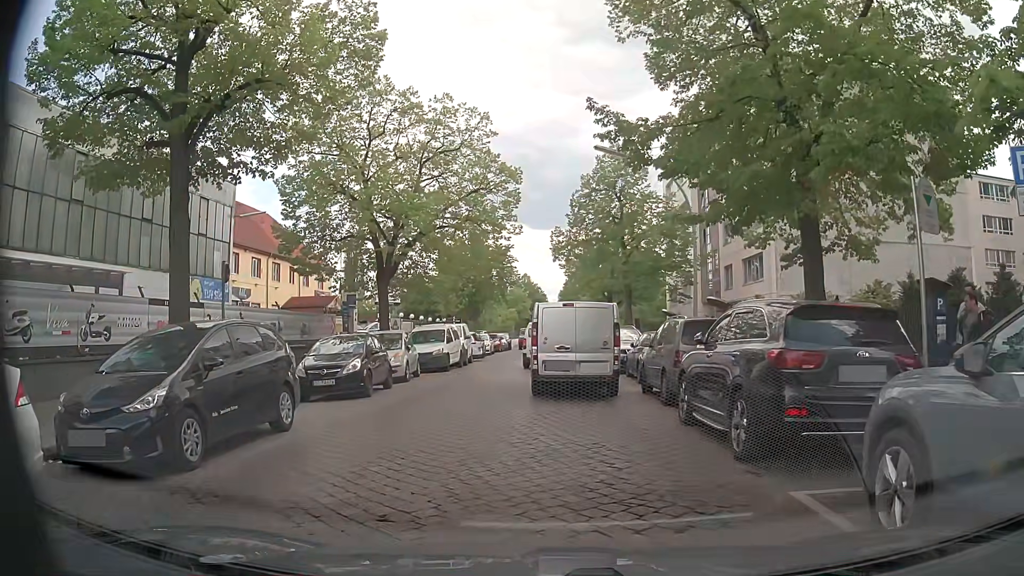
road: unclassified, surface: sett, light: Day
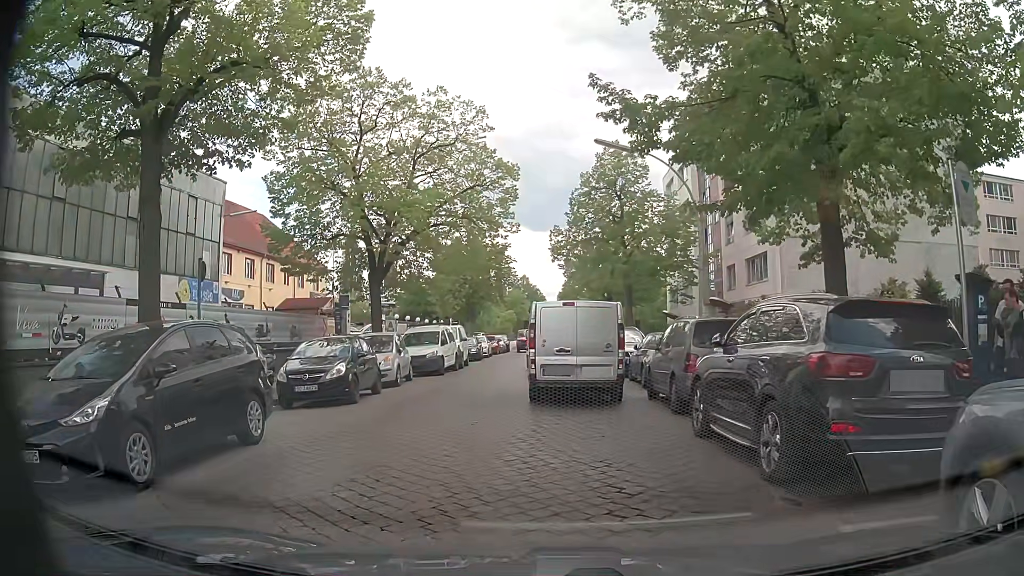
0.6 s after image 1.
(0.0, +1.0) m; -2°
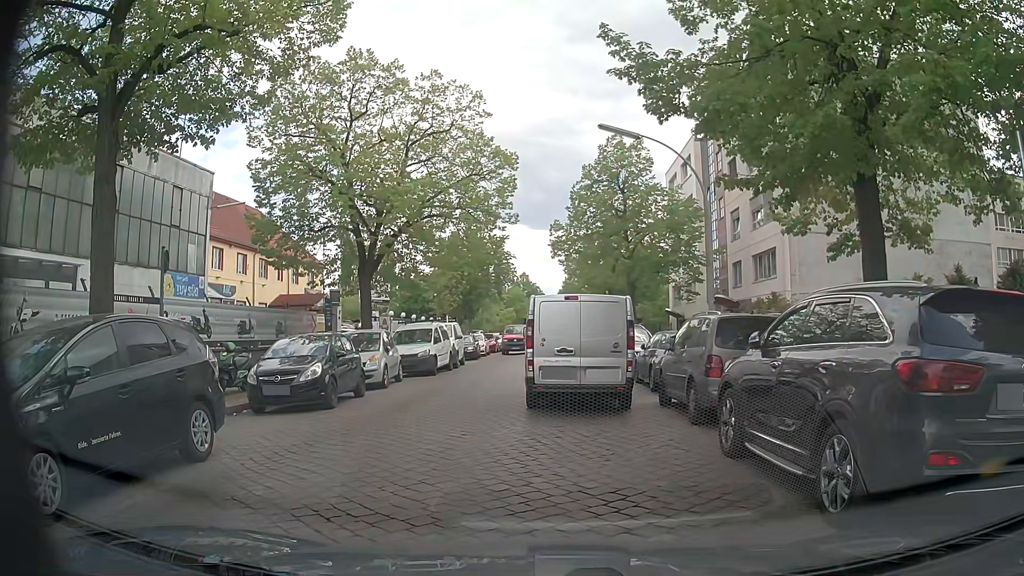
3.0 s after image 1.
(0.0, +1.4) m; -1°
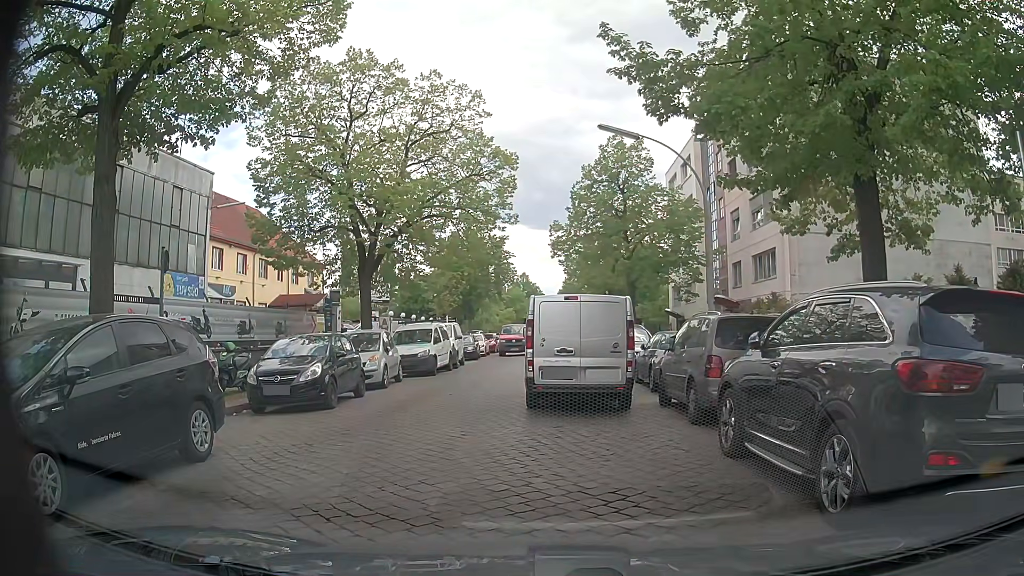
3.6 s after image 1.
(0.0, 0.0) m; 0°
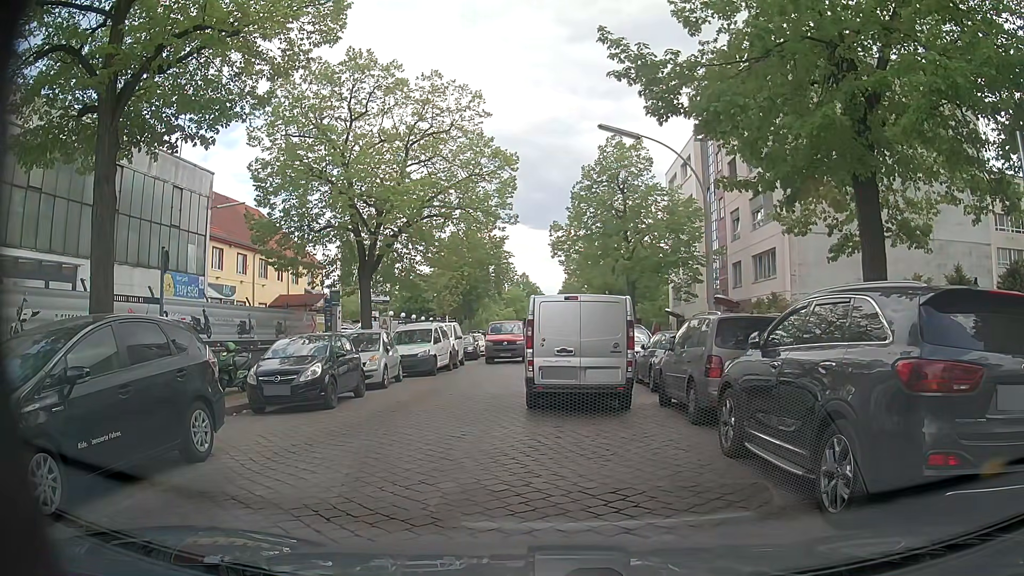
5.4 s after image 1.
(0.0, 0.0) m; 0°
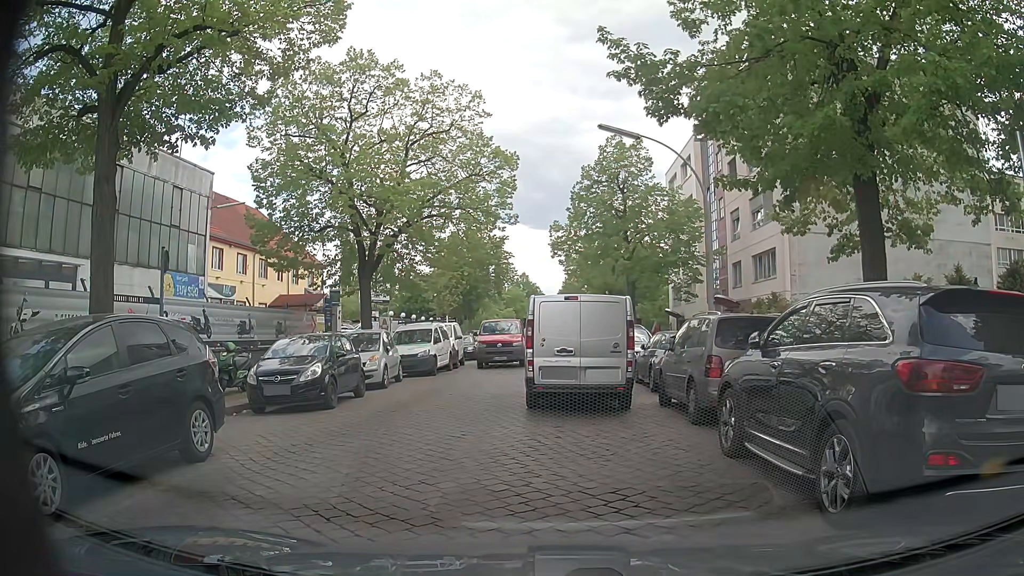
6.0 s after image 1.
(0.0, 0.0) m; 0°
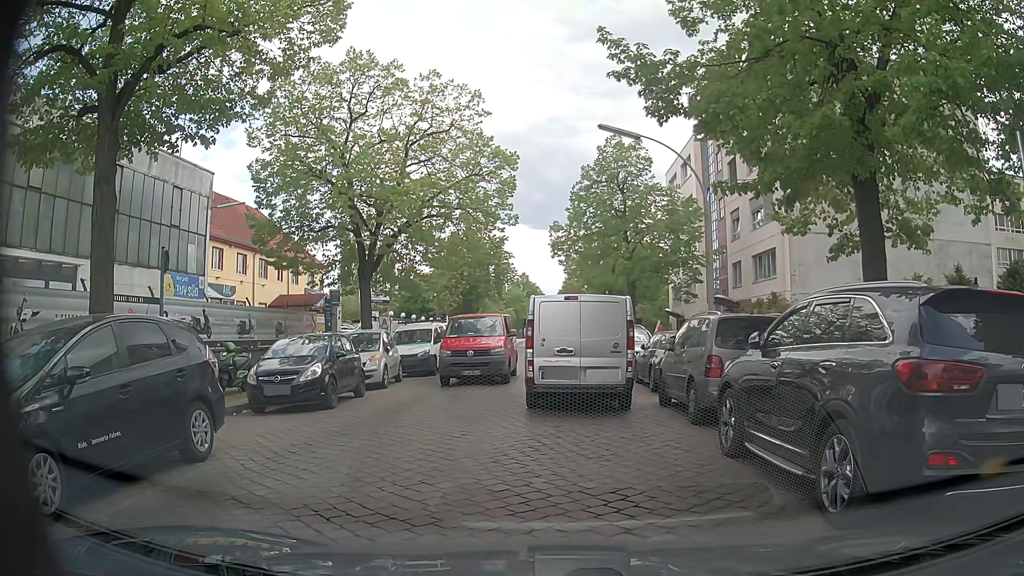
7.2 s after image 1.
(0.0, 0.0) m; 0°
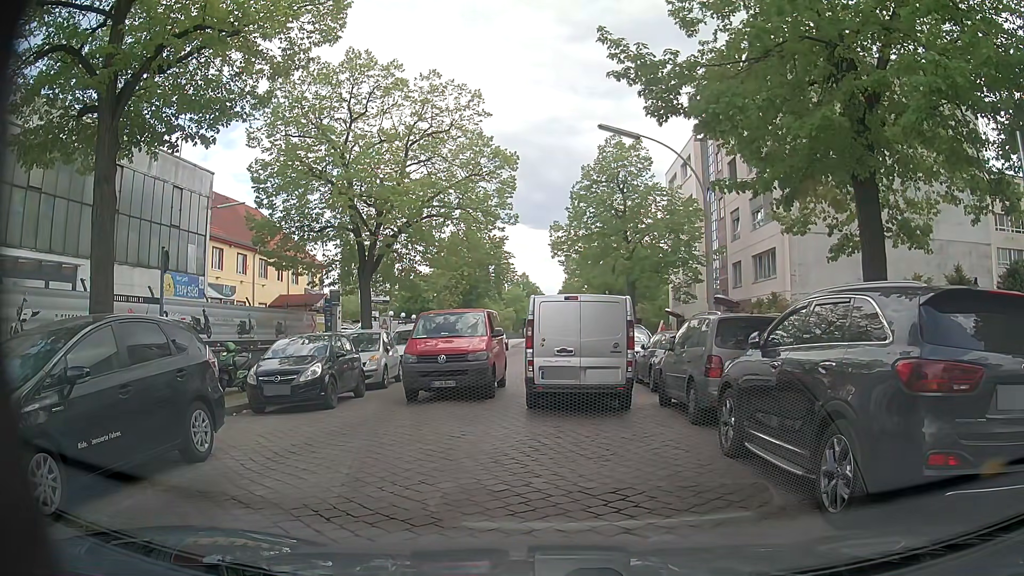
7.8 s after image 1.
(0.0, 0.0) m; 0°
